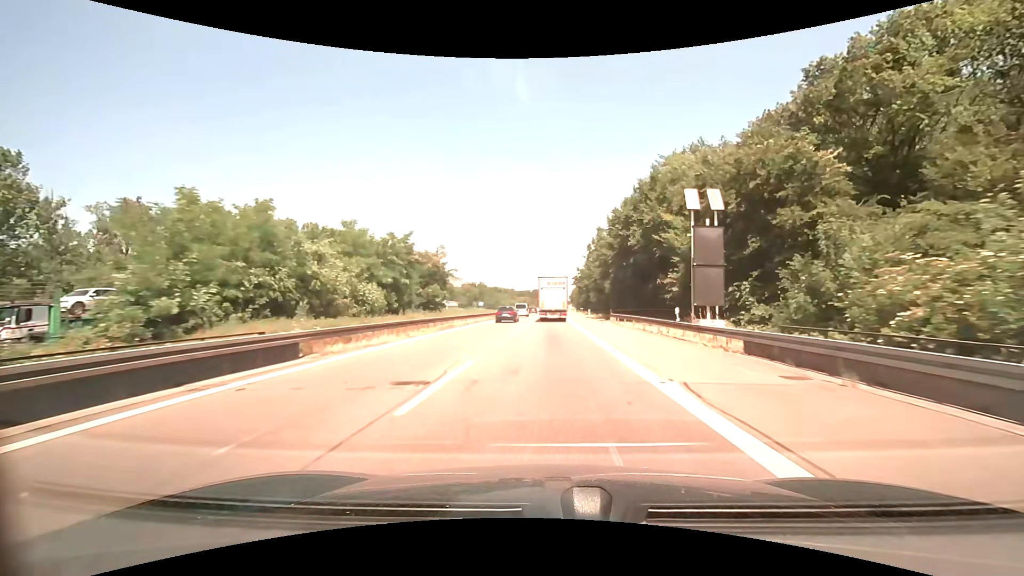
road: motorway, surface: asphalt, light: Day
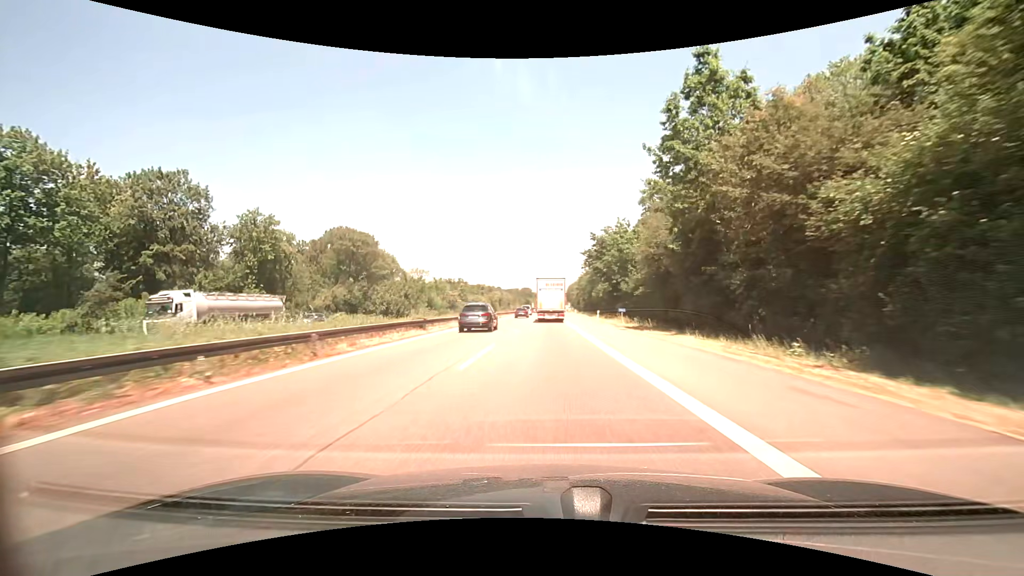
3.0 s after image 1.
(+0.7, +67.6) m; +1°
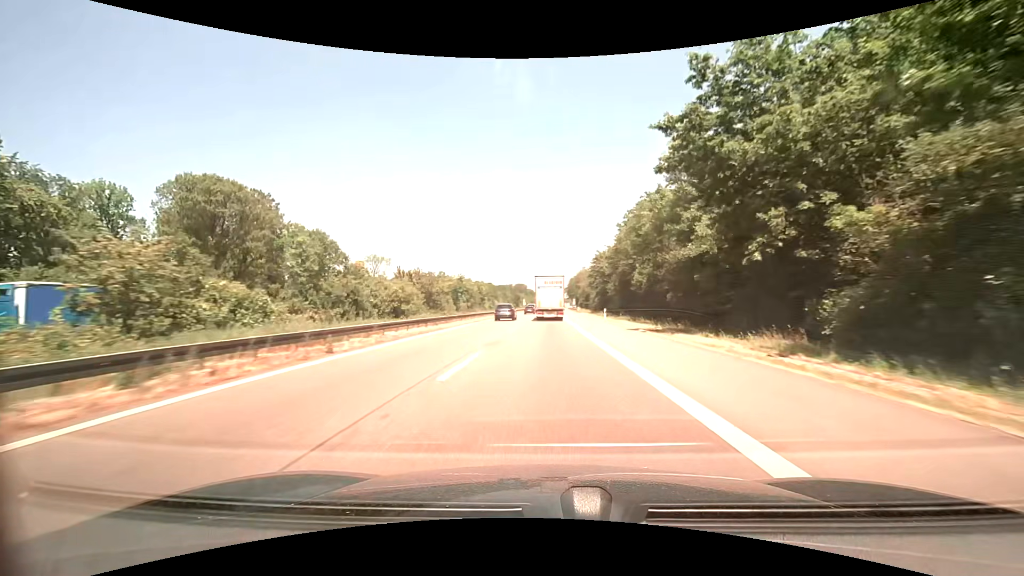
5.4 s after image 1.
(+0.1, +55.7) m; 0°
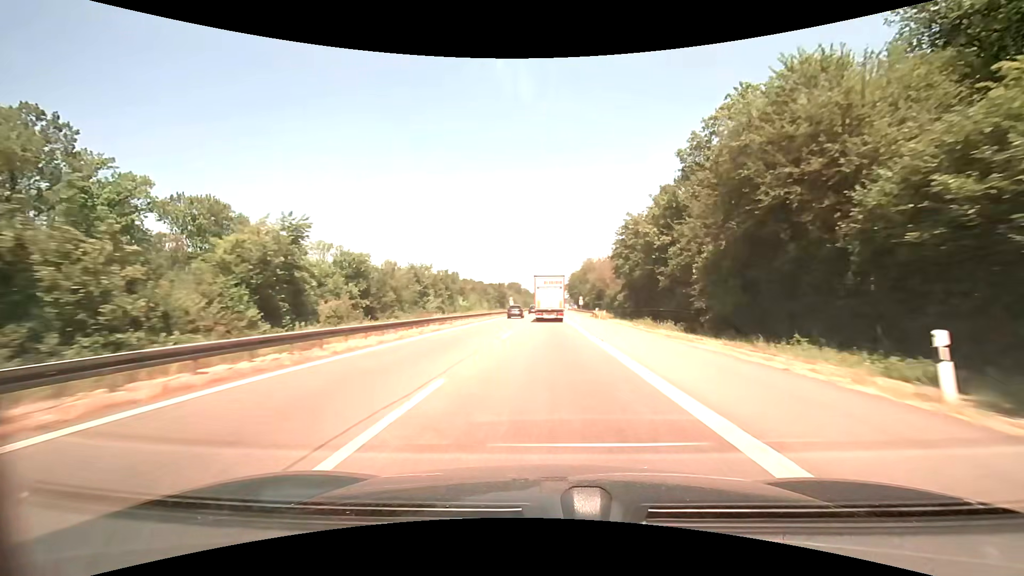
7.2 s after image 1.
(+0.1, +42.3) m; 0°
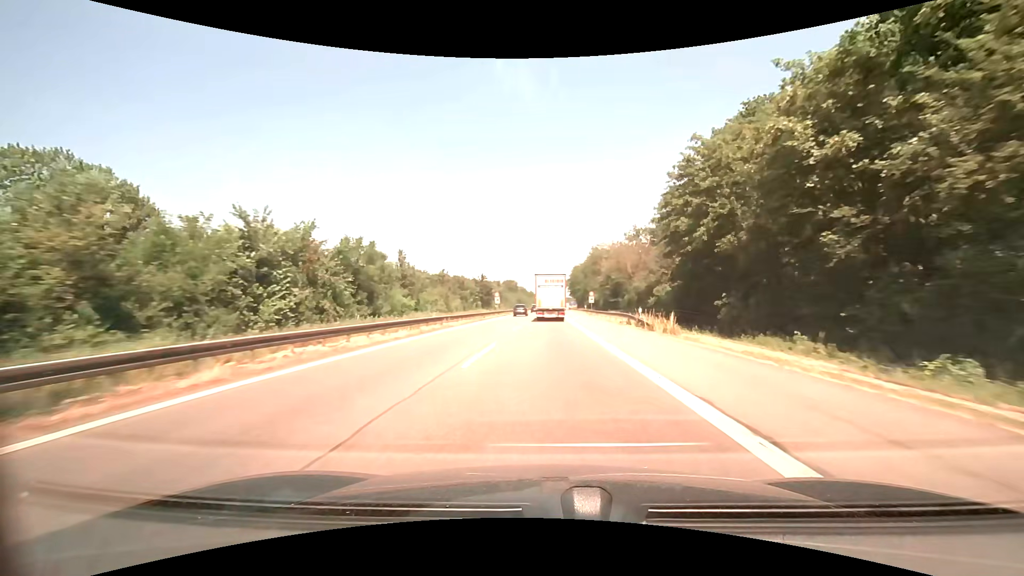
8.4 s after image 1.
(0.0, +28.1) m; 0°
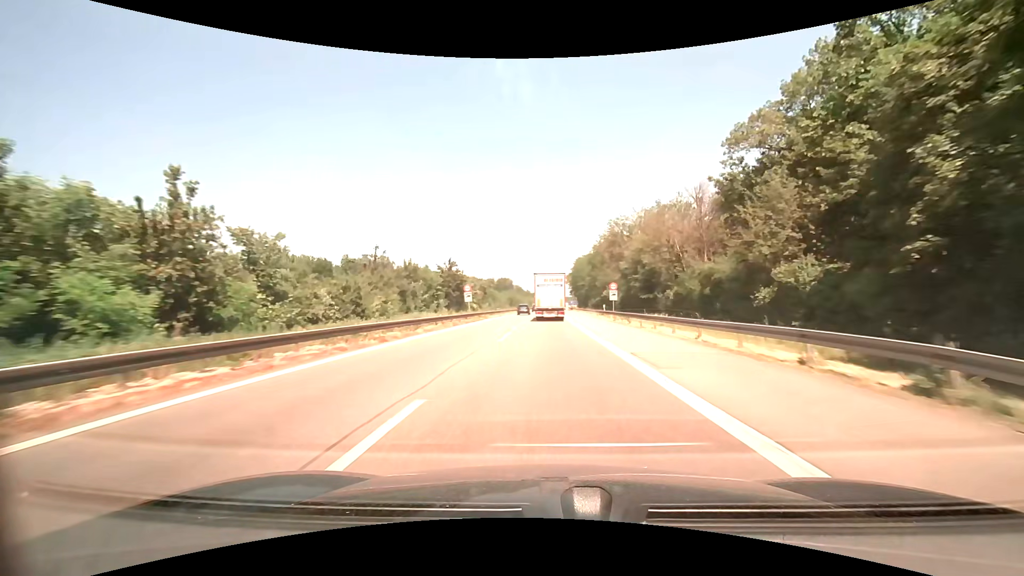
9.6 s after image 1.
(+0.2, +27.9) m; +1°
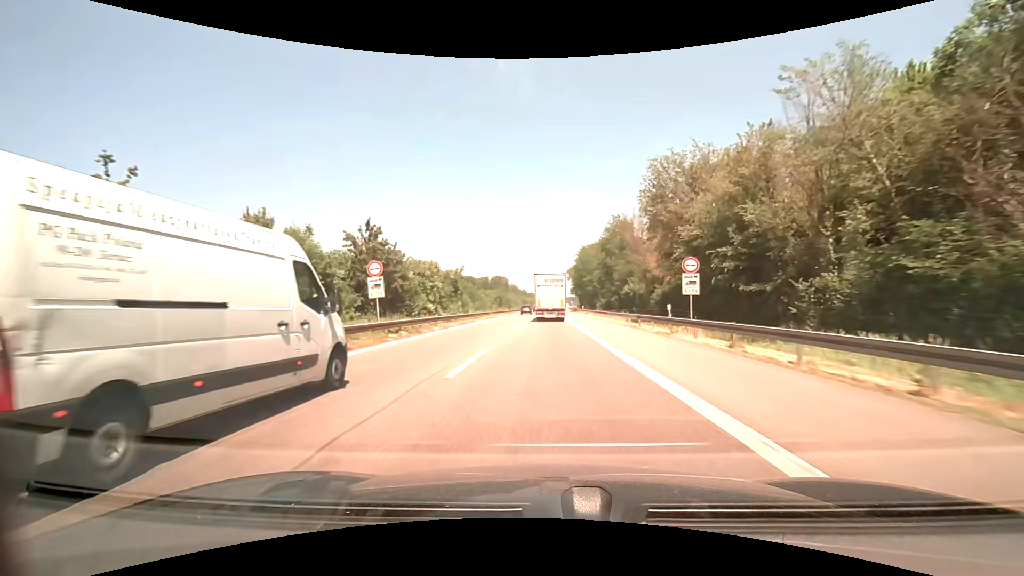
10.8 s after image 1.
(+0.1, +27.6) m; 0°
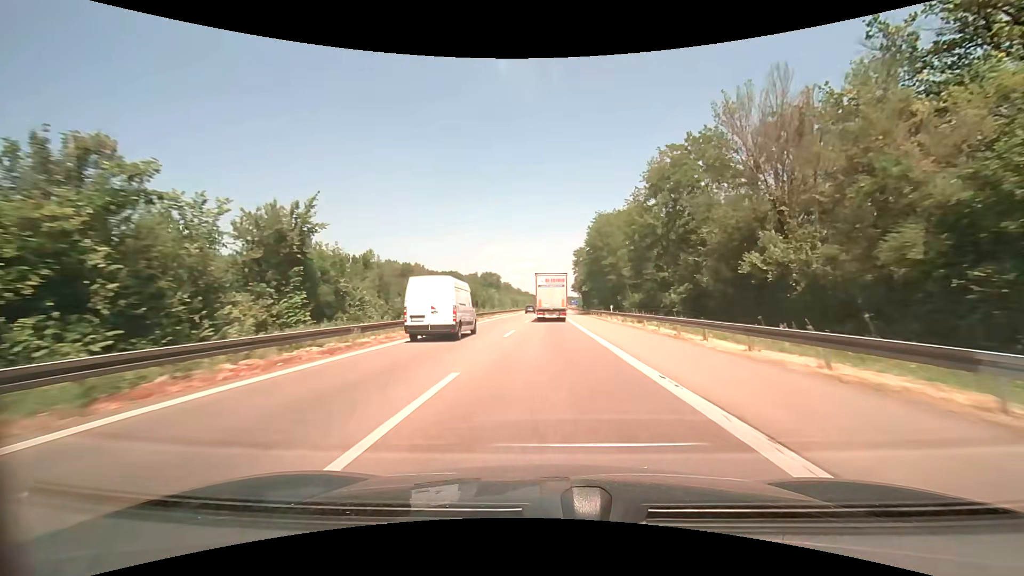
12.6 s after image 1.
(+0.2, +41.3) m; 0°
(0, +10) (0, +20) (0, +30) (0, +40) (0, +50) (0, +60) (+1, +70) (+1, +80) (+1, +90) (+1, +100) m
